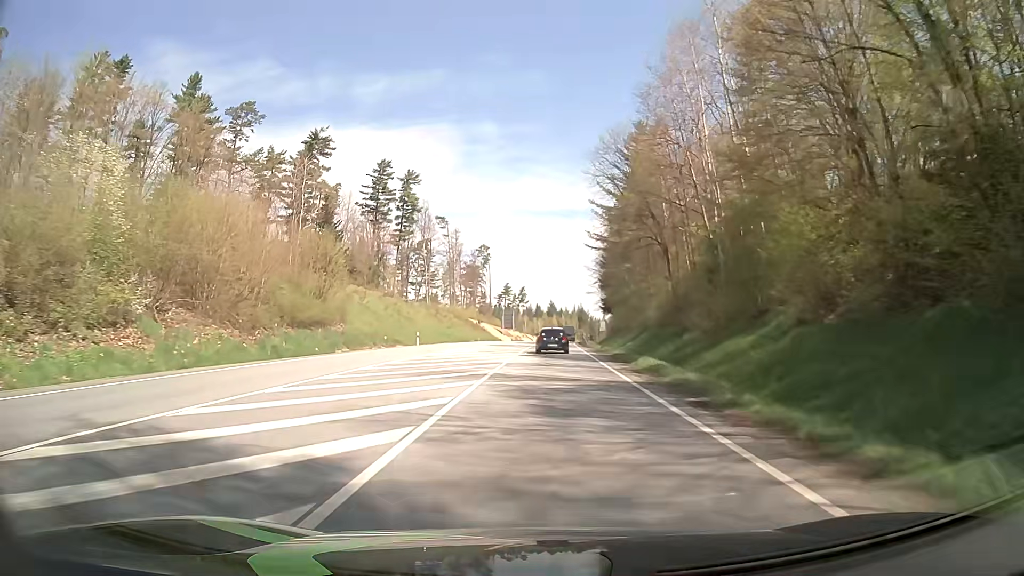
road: primary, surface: asphalt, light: Day
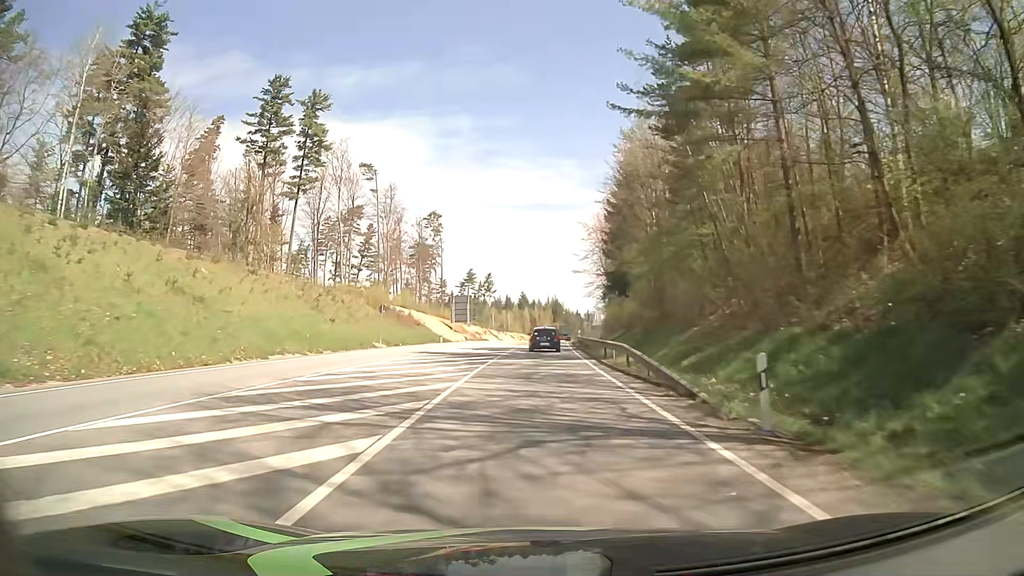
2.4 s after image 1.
(+1.0, +45.2) m; +2°
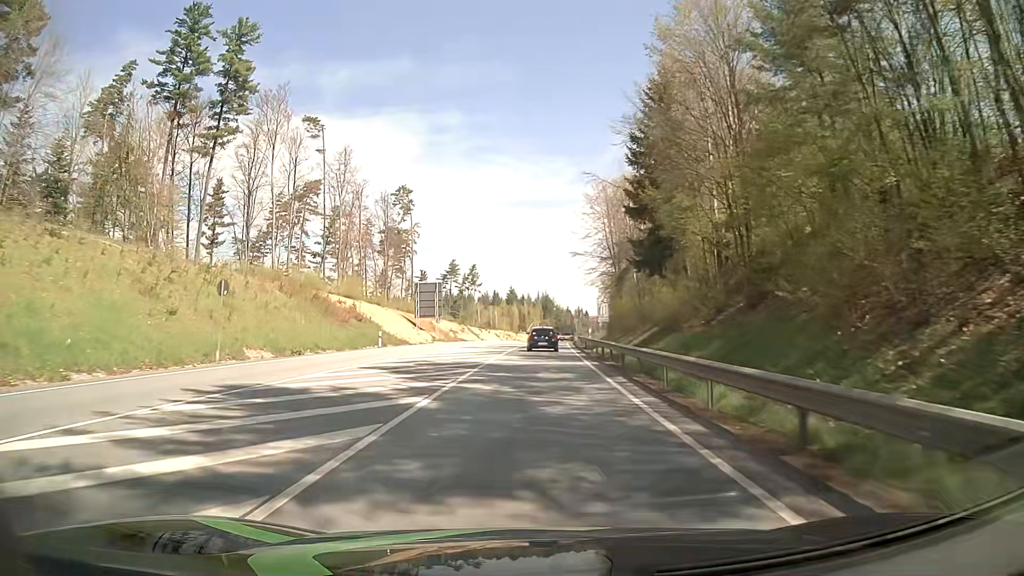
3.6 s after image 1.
(+0.3, +23.2) m; +1°
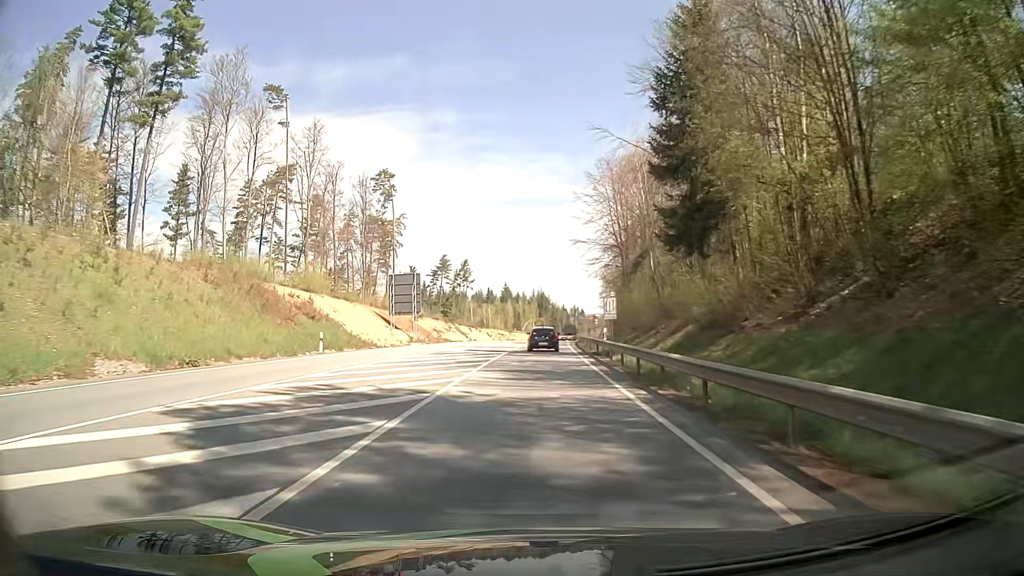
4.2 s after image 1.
(0.0, +11.7) m; 0°
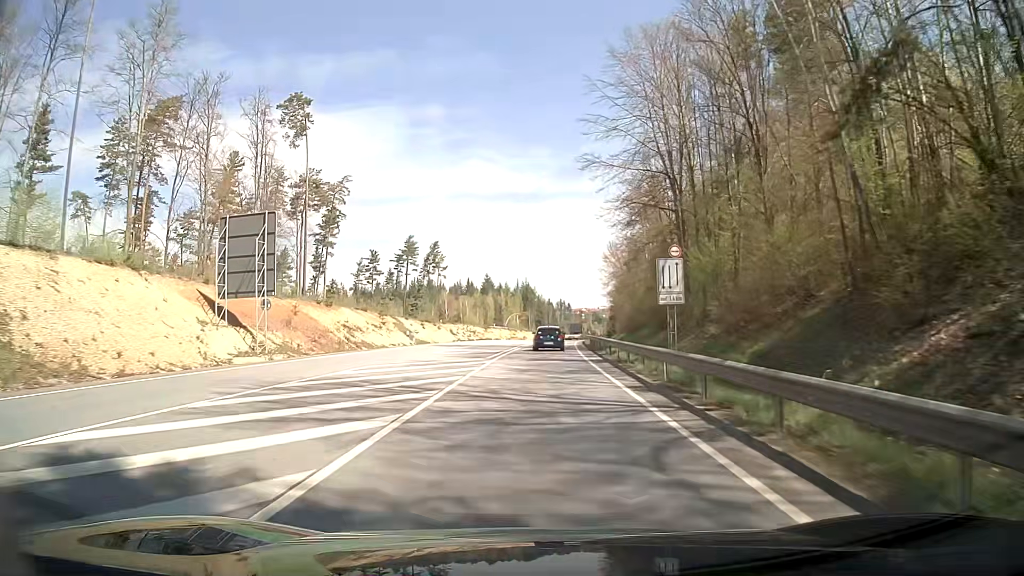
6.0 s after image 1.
(+0.4, +35.6) m; +1°
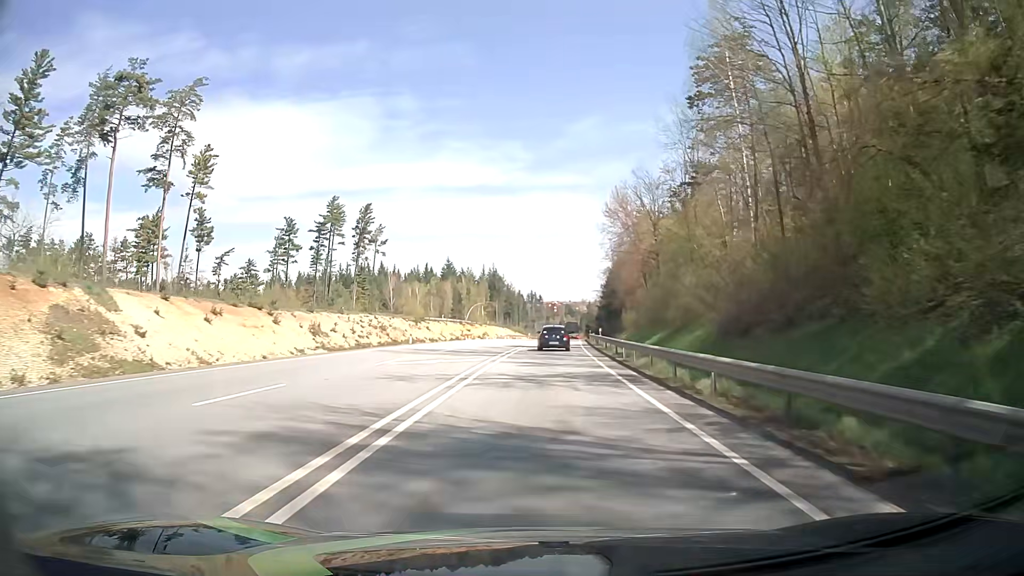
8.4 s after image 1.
(+0.8, +47.8) m; +3°
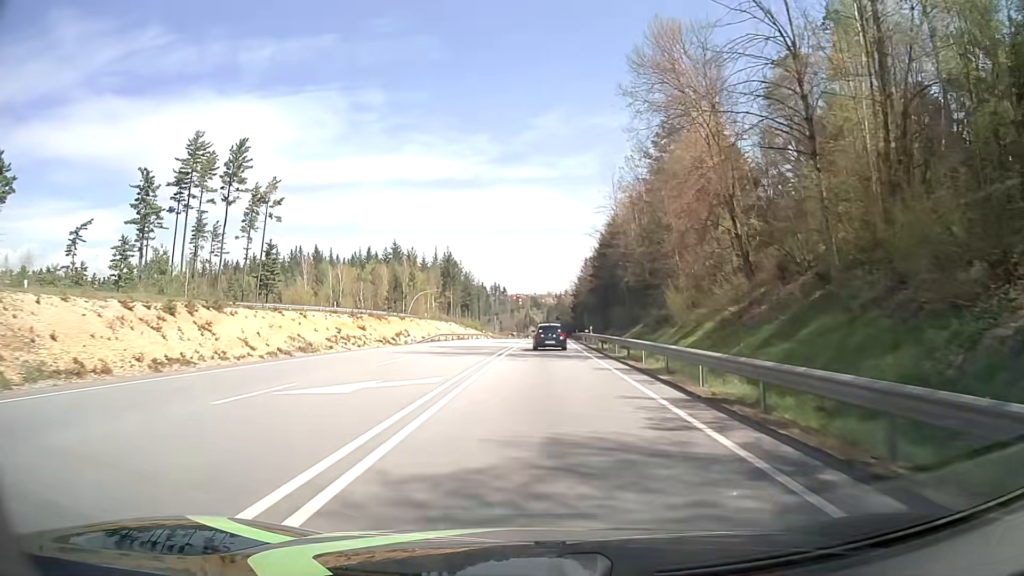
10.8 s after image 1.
(+1.1, +47.1) m; +3°
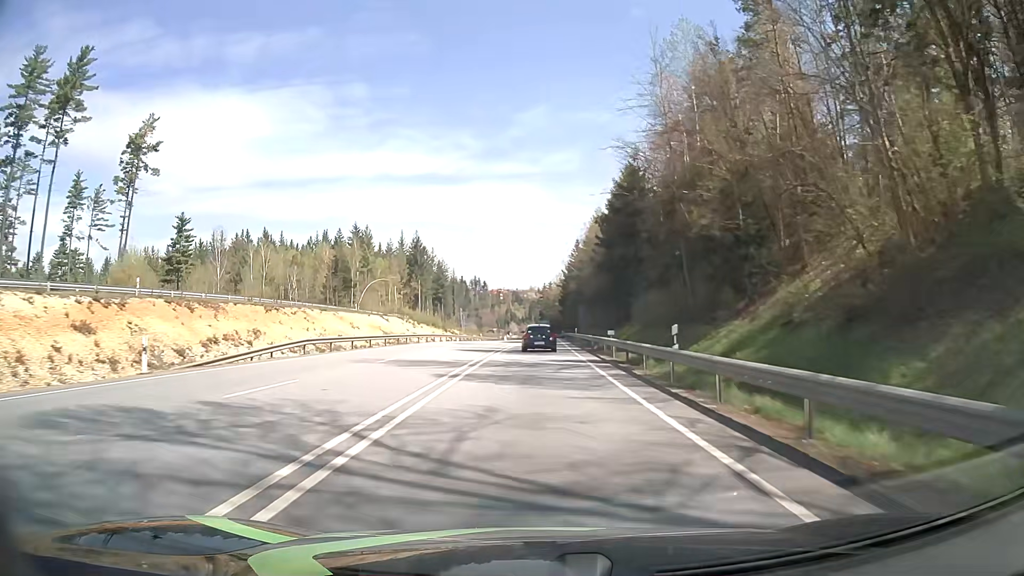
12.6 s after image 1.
(+0.4, +34.7) m; +1°
(0, +10) (0, +20) (0, +30) (0, +40) (0, +50) (+1, +60) (+1, +70) (+1, +80) (+1, +90) (+1, +100) m
